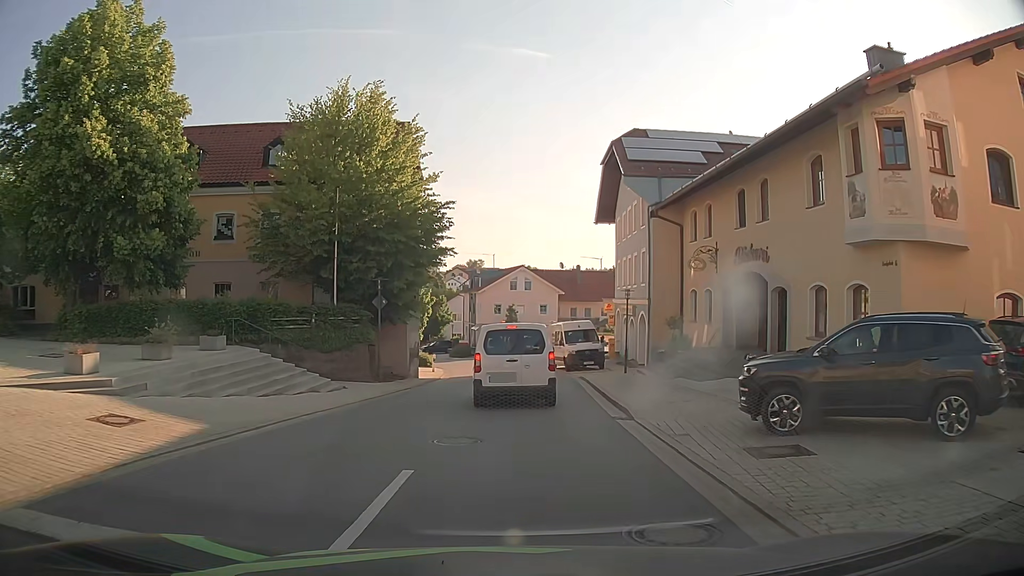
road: tertiary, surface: asphalt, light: Day
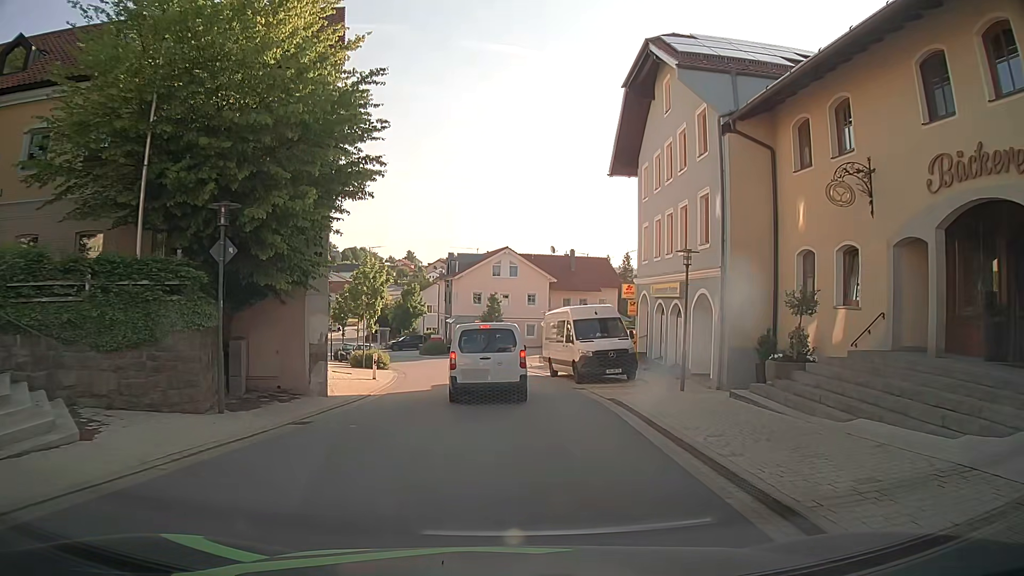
(+0.3, +12.7) m; +3°
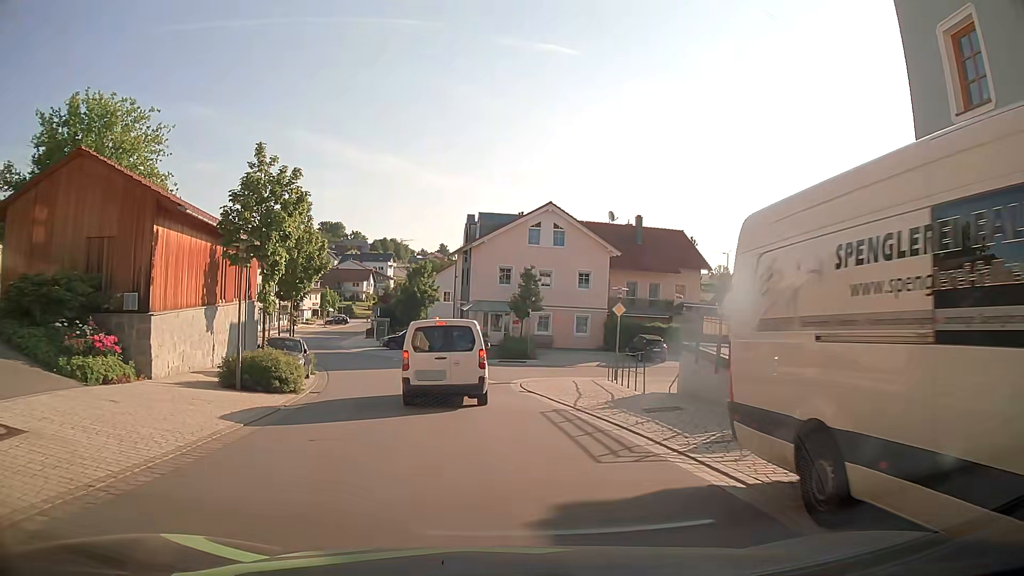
(-0.7, +21.4) m; -4°
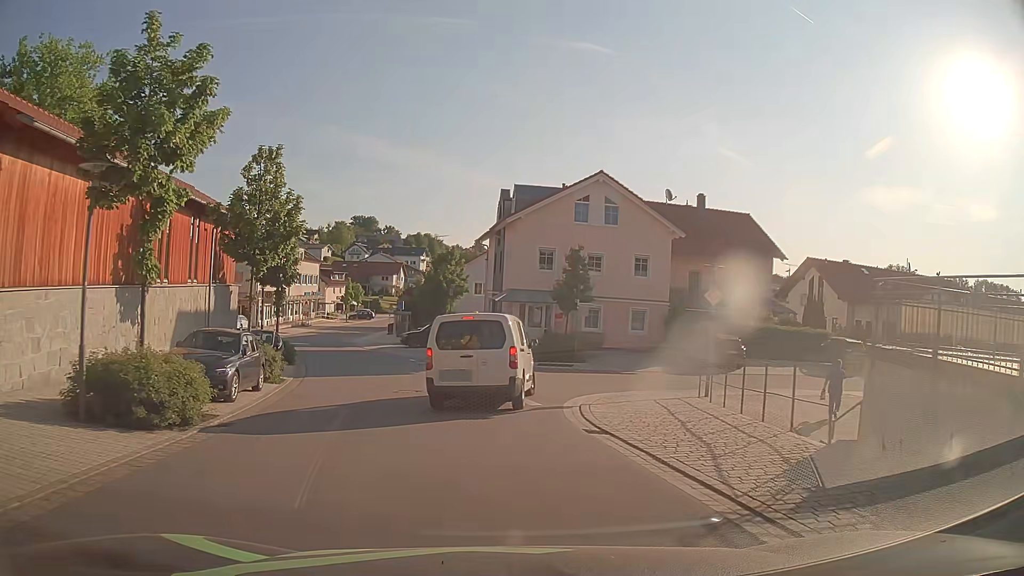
(-0.3, +8.3) m; -4°
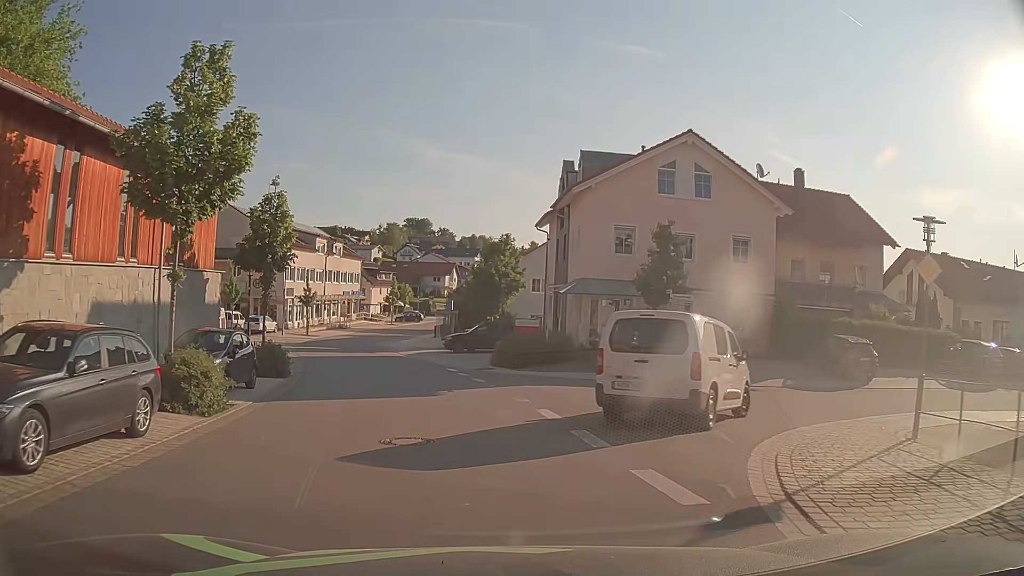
(-0.3, +8.3) m; -4°
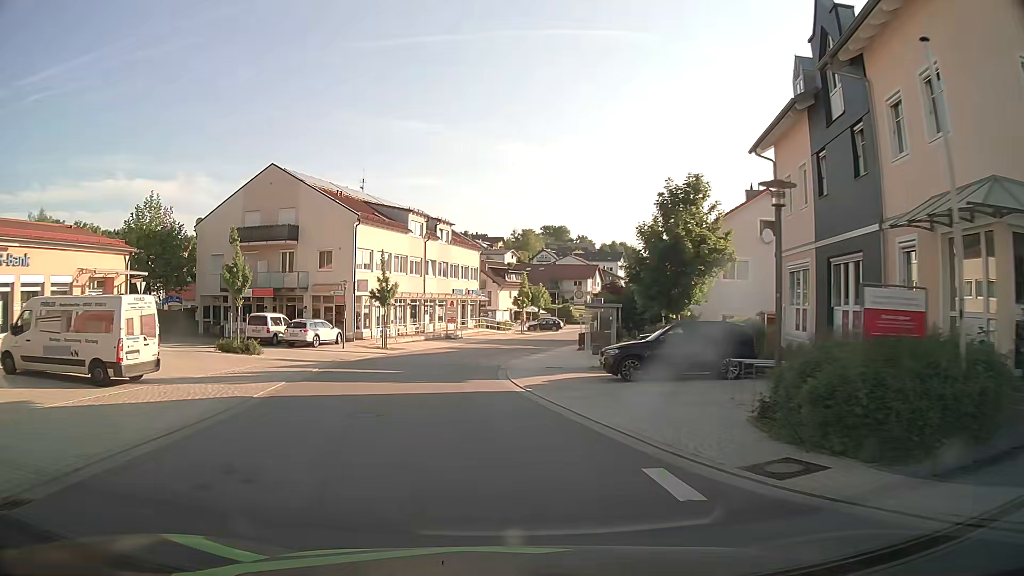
(-2.1, +20.7) m; -12°
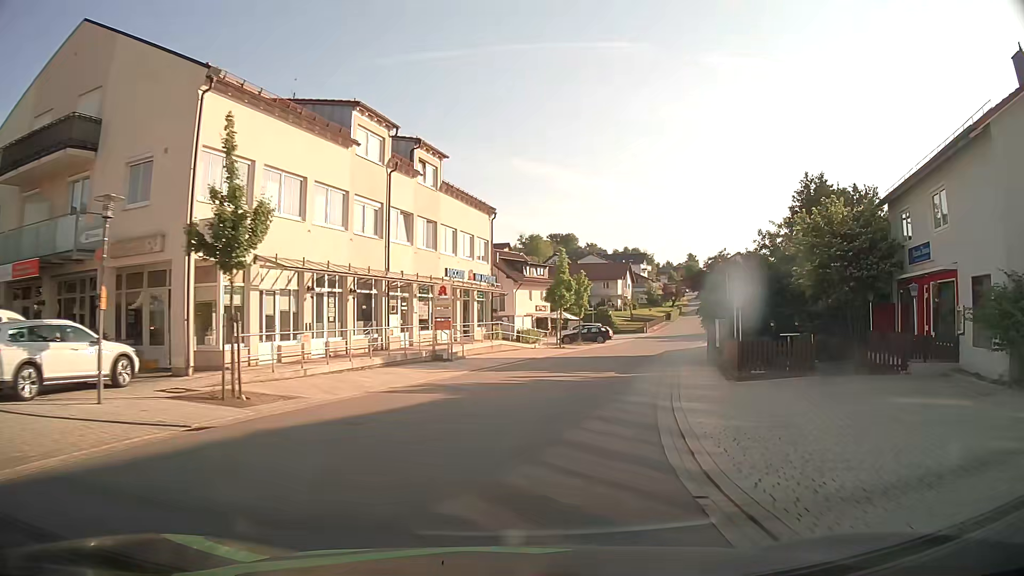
(-1.7, +26.6) m; -1°
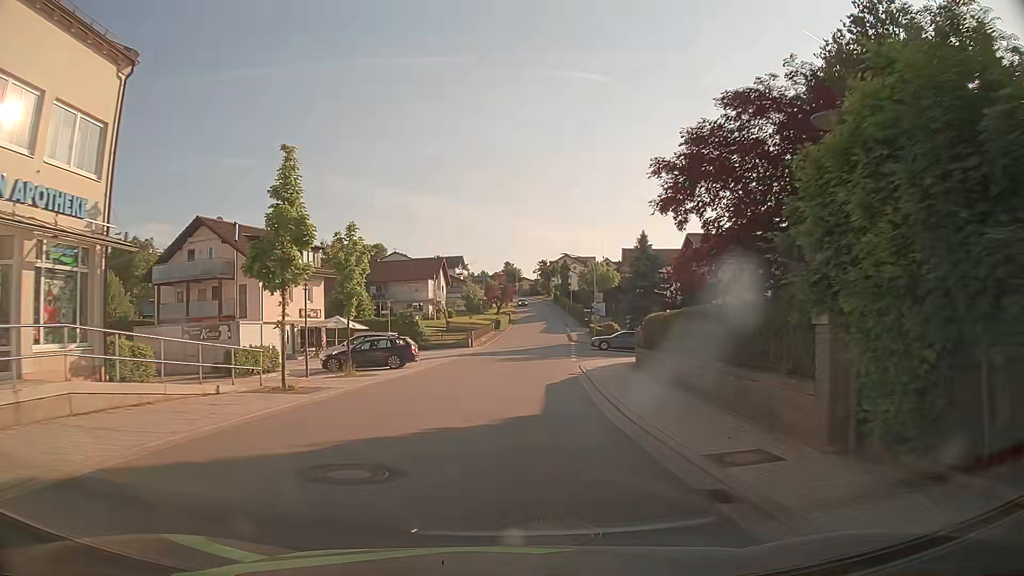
(+4.1, +25.7) m; +17°
